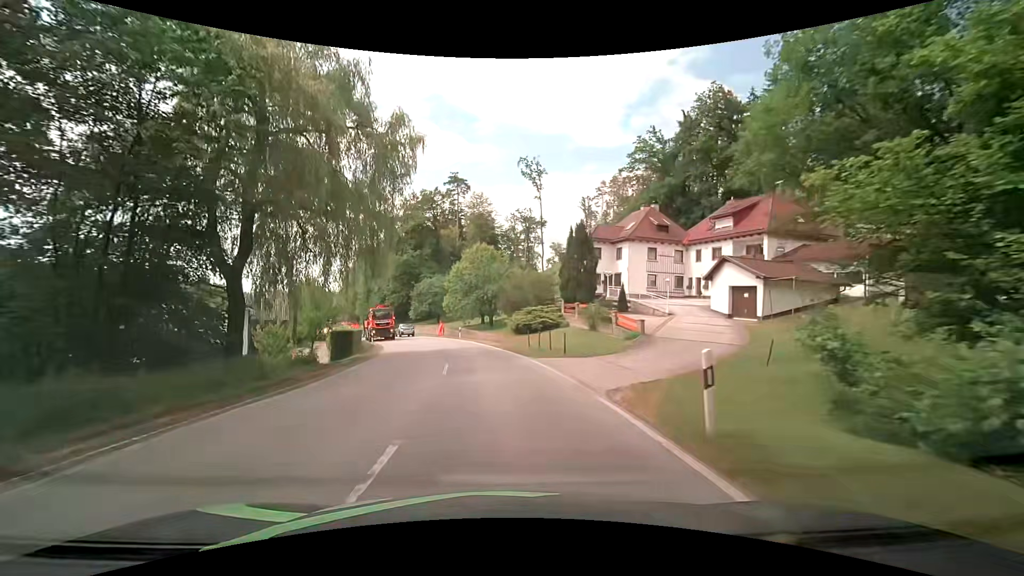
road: secondary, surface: asphalt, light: Day
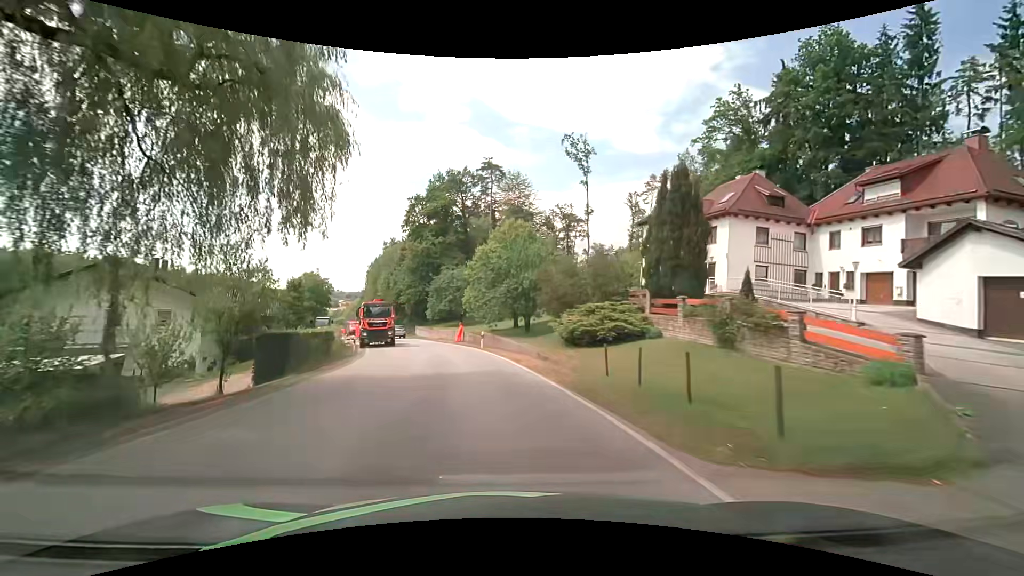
(-0.3, +14.2) m; -3°
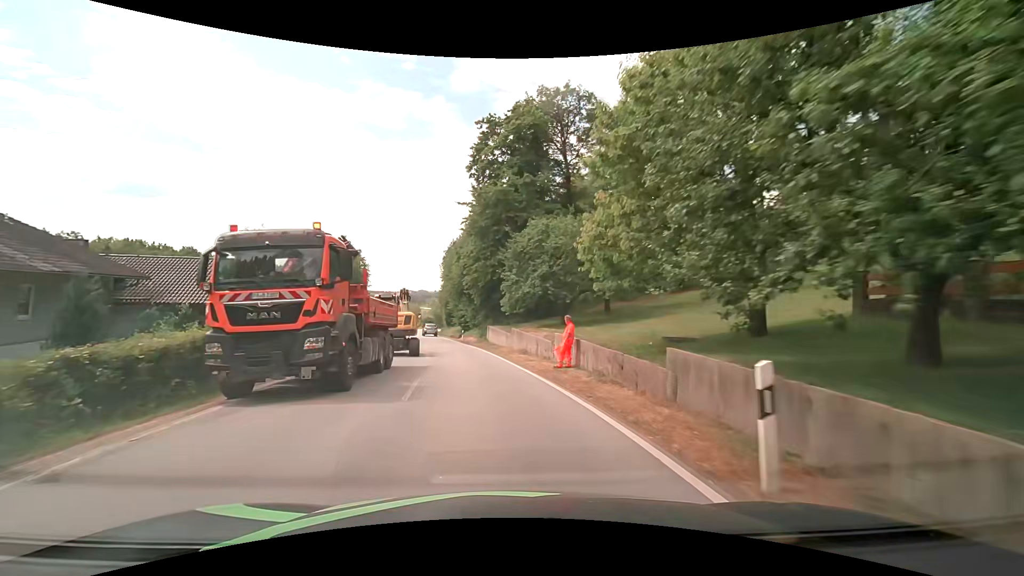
(-2.5, +27.1) m; -11°
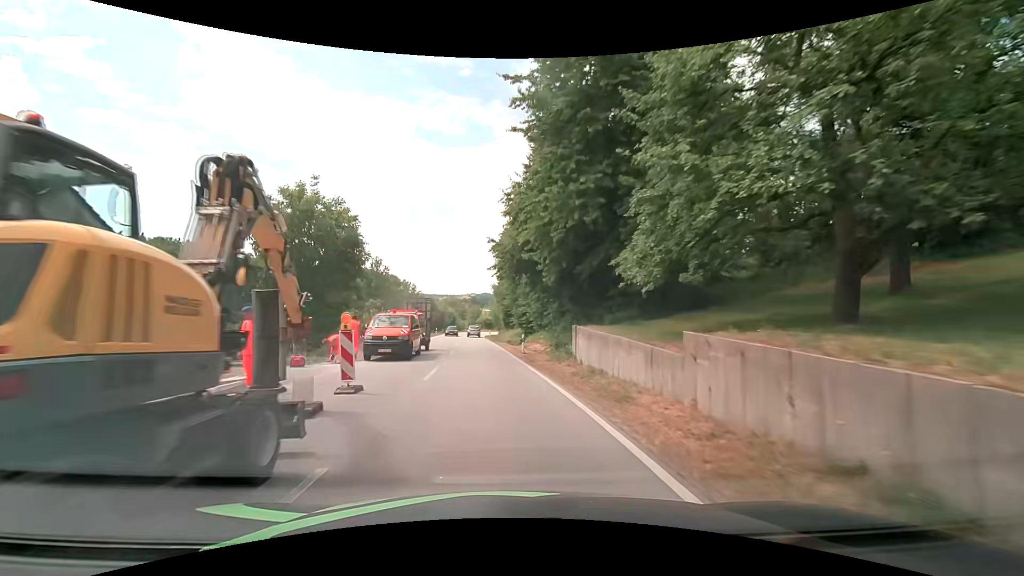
(-1.4, +20.5) m; -7°
(0, +10) (-1, +20) (-2, +30) (-2, +40) (-3, +50) (-4, +60) (-5, +70) (-6, +80) (-6, +90) (-6, +100) m
